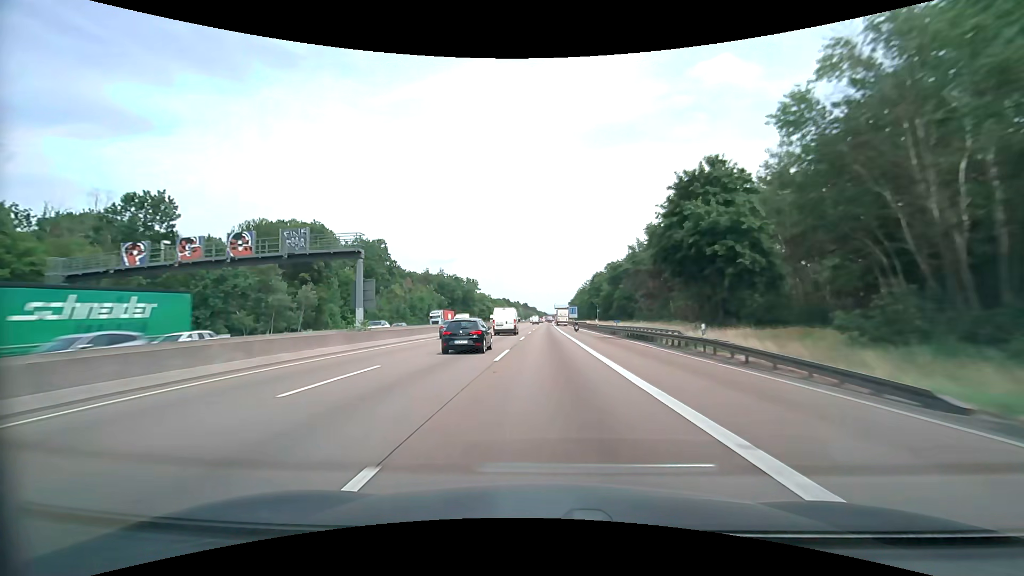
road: motorway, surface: asphalt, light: Day
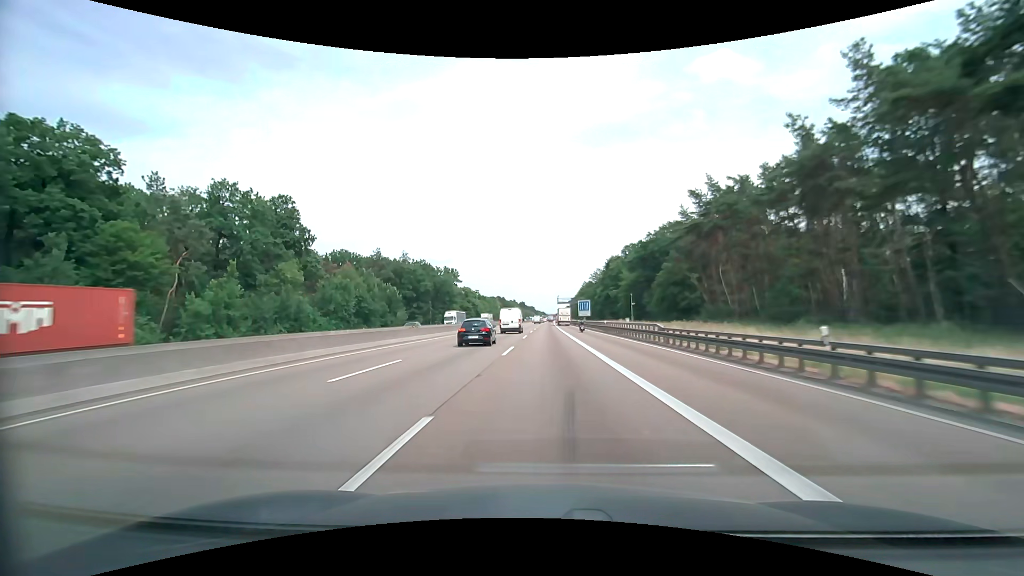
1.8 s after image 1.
(+0.1, +51.6) m; 0°
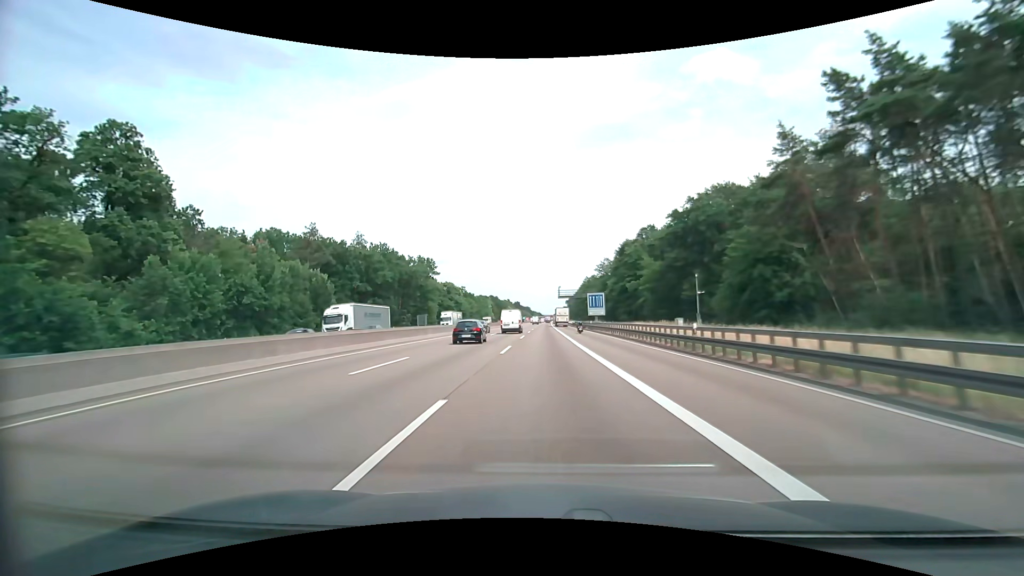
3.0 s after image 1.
(+0.1, +34.4) m; 0°
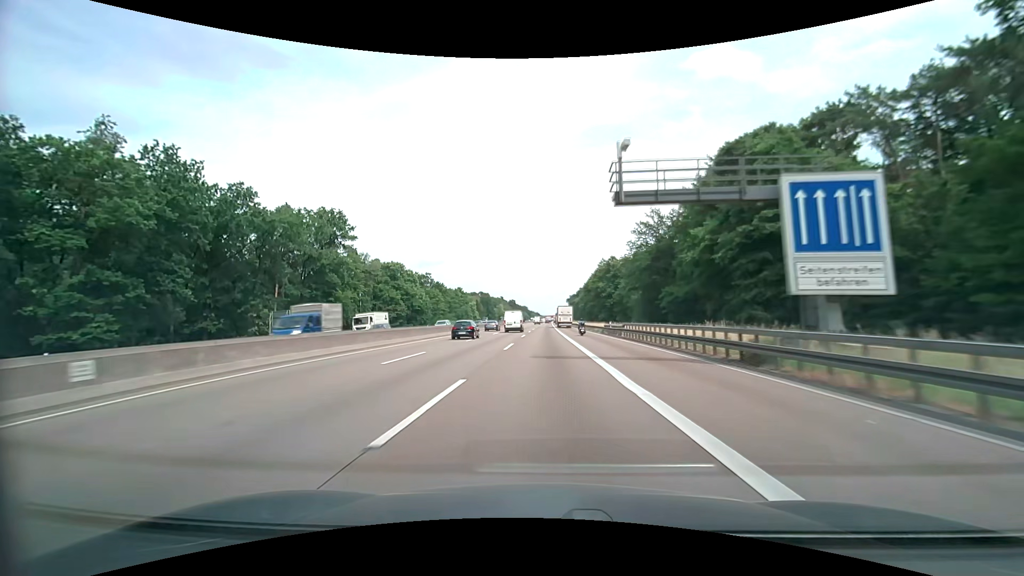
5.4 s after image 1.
(0.0, +68.6) m; 0°
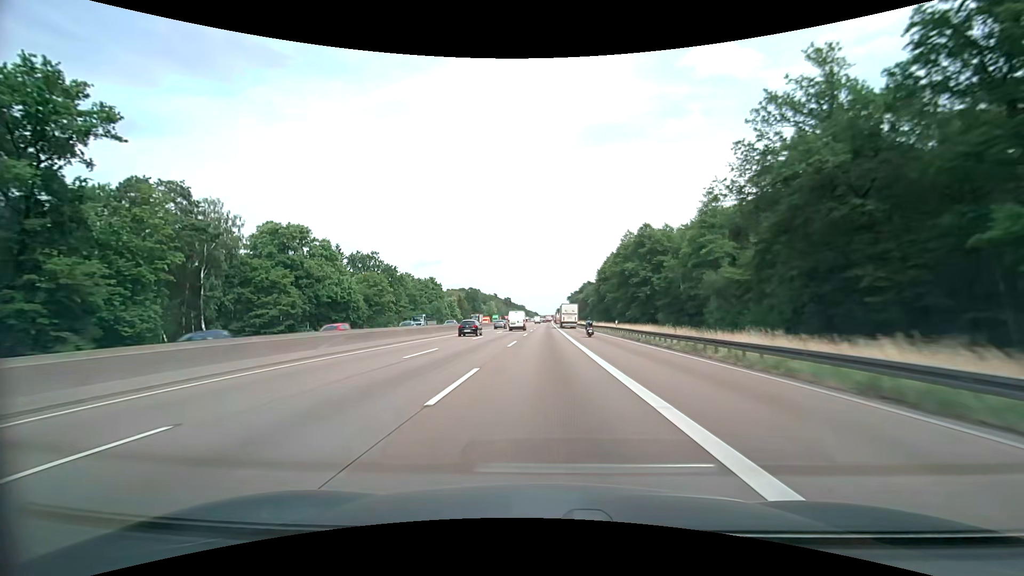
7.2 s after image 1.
(+0.2, +51.3) m; 0°
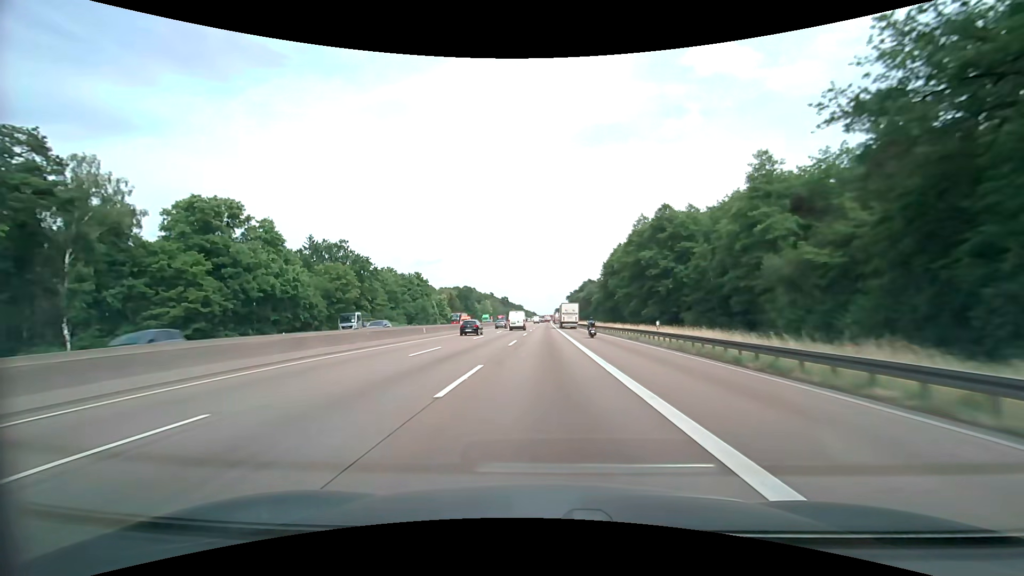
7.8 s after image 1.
(+0.1, +17.1) m; 0°
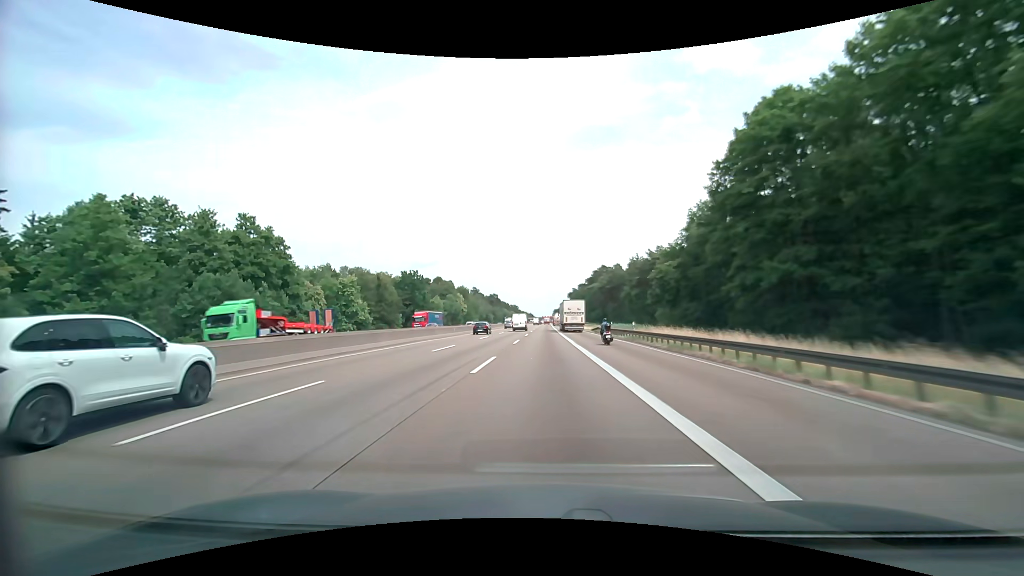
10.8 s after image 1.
(+0.5, +85.3) m; 0°
(0, +10) (0, +20) (0, +30) (0, +40) (0, +50) (0, +60) (0, +70) (0, +80) (0, +90) (0, +100) m
